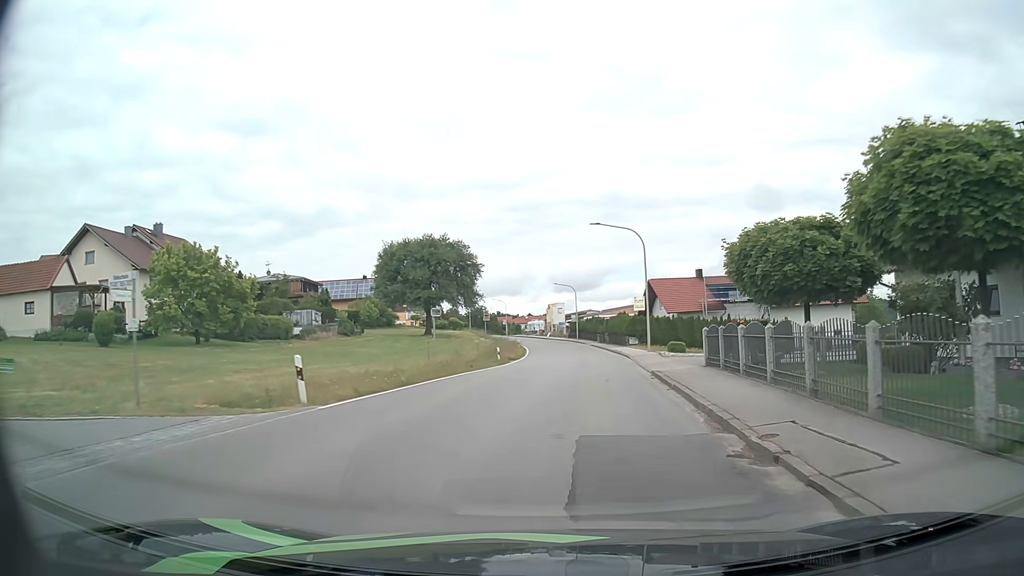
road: secondary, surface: asphalt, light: Day
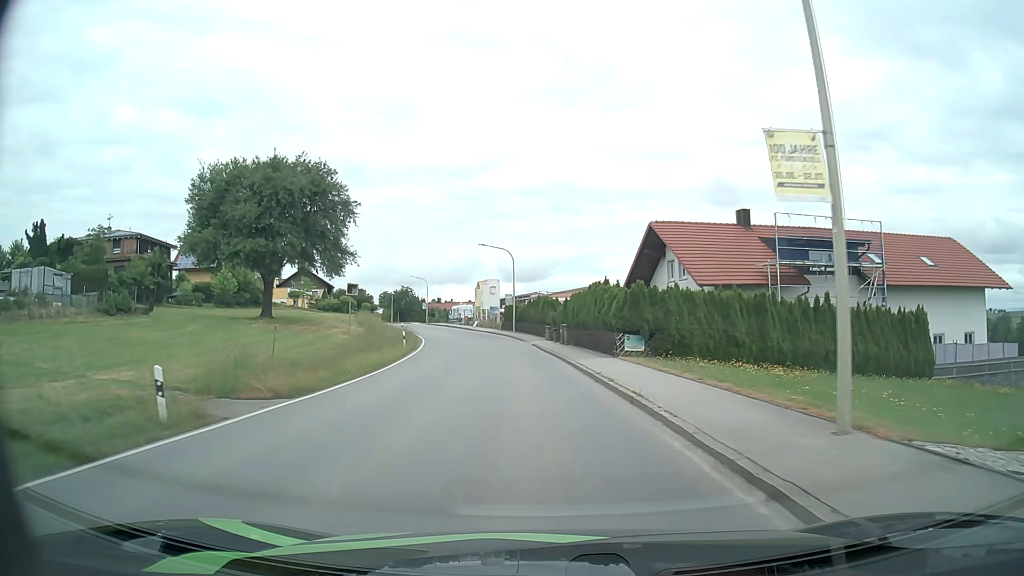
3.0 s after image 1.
(+1.9, +31.4) m; +4°
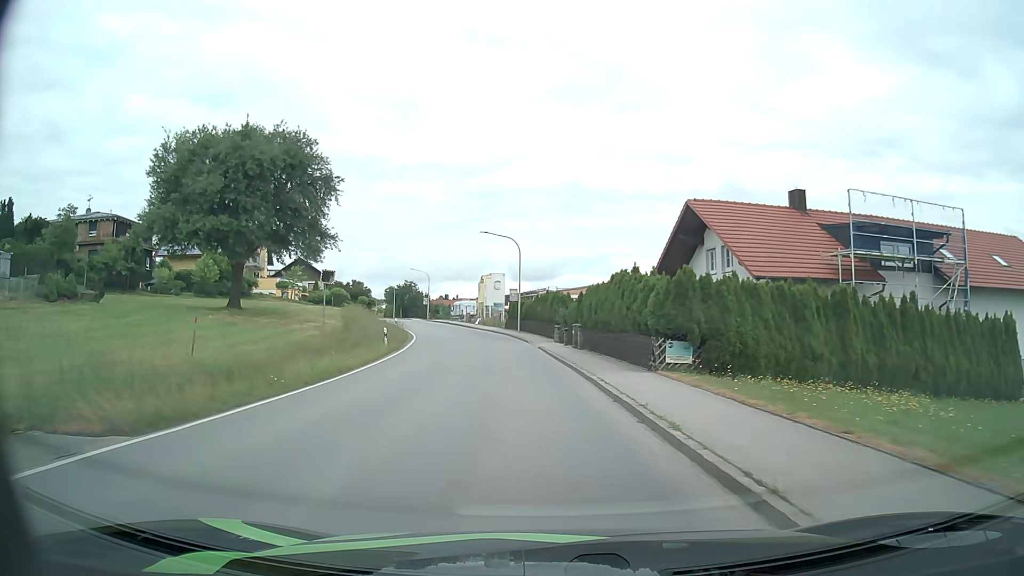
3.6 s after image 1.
(-0.1, +6.4) m; -1°
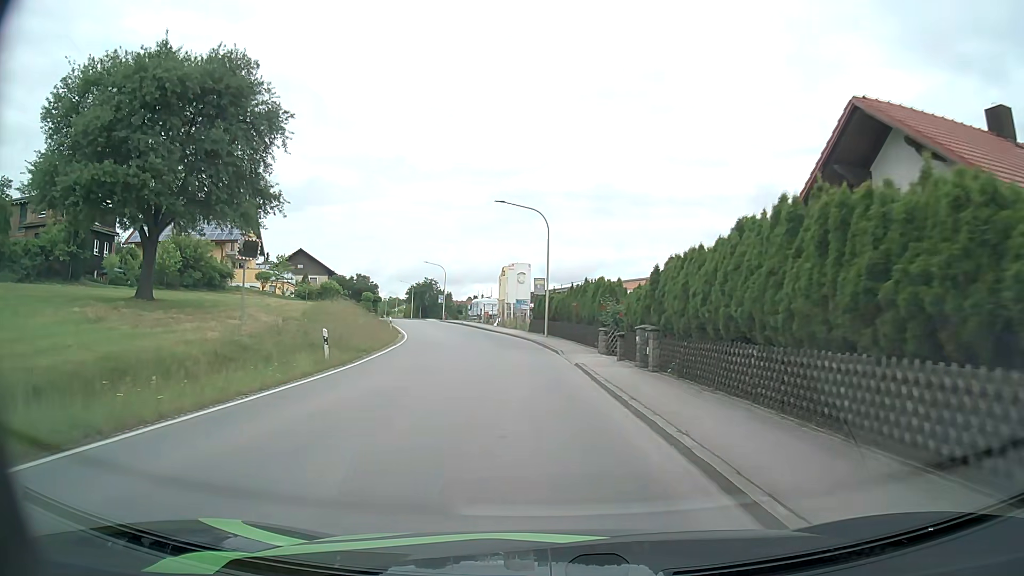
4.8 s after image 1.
(-0.2, +13.0) m; -2°
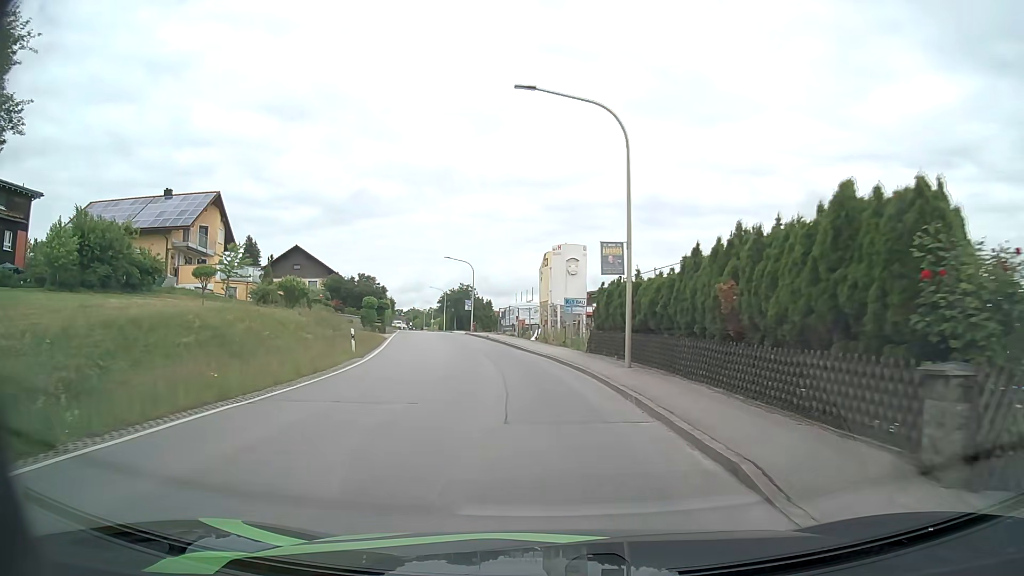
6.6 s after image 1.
(-0.7, +19.6) m; -4°
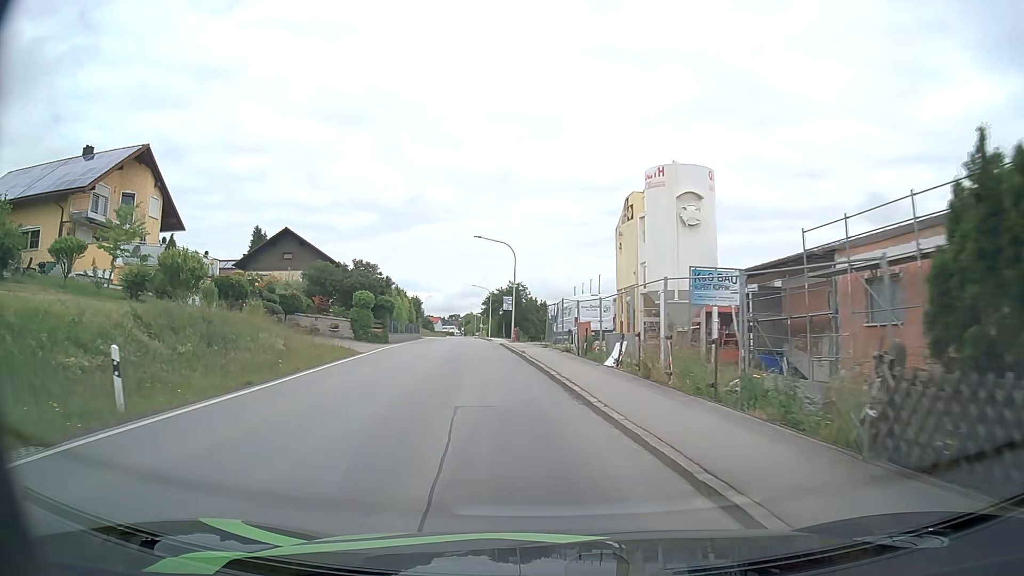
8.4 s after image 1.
(-0.8, +19.3) m; -5°
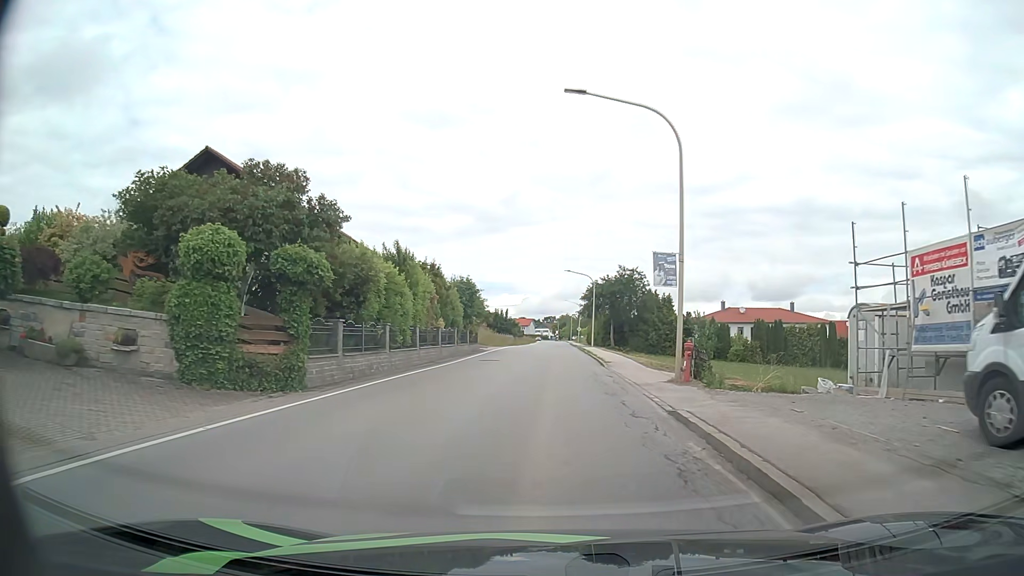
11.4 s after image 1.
(-3.3, +30.6) m; -9°
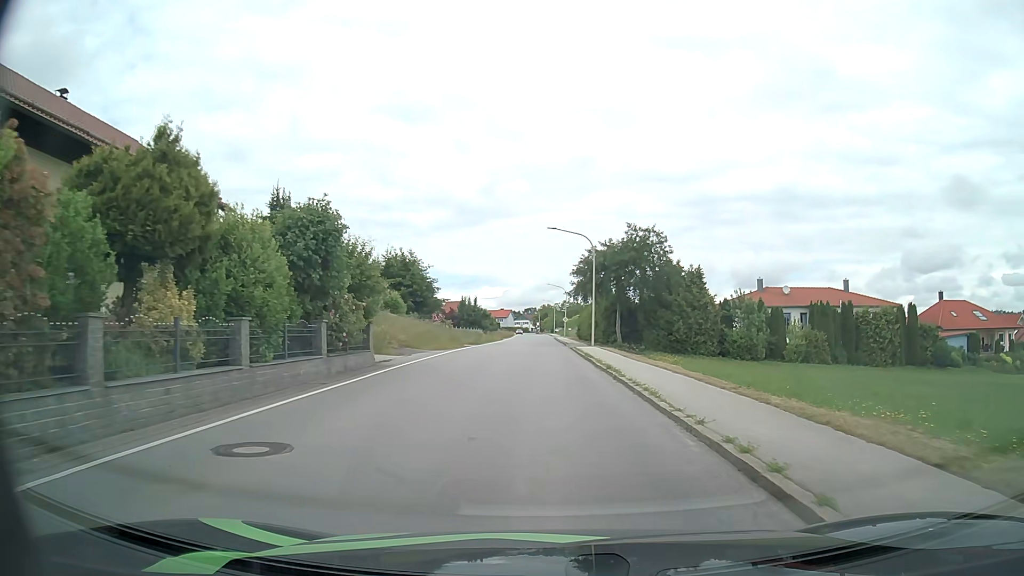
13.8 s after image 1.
(+0.3, +24.1) m; +2°
(0, +10) (0, +20) (0, +30) (0, +40) (0, +50) (-1, +60) (-1, +70) (-1, +80) (-1, +90) (-2, +100) m
